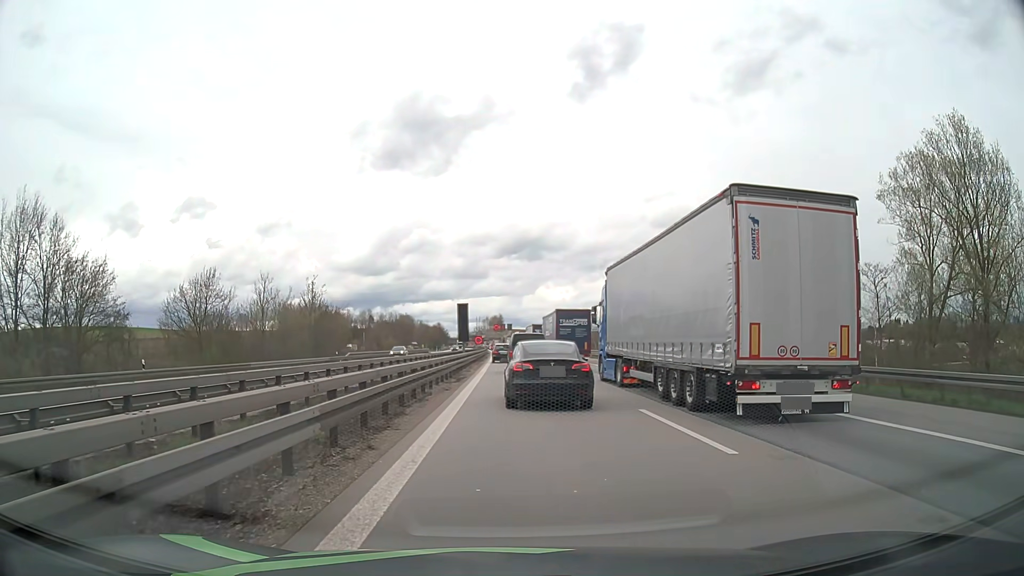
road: motorway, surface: asphalt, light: Day
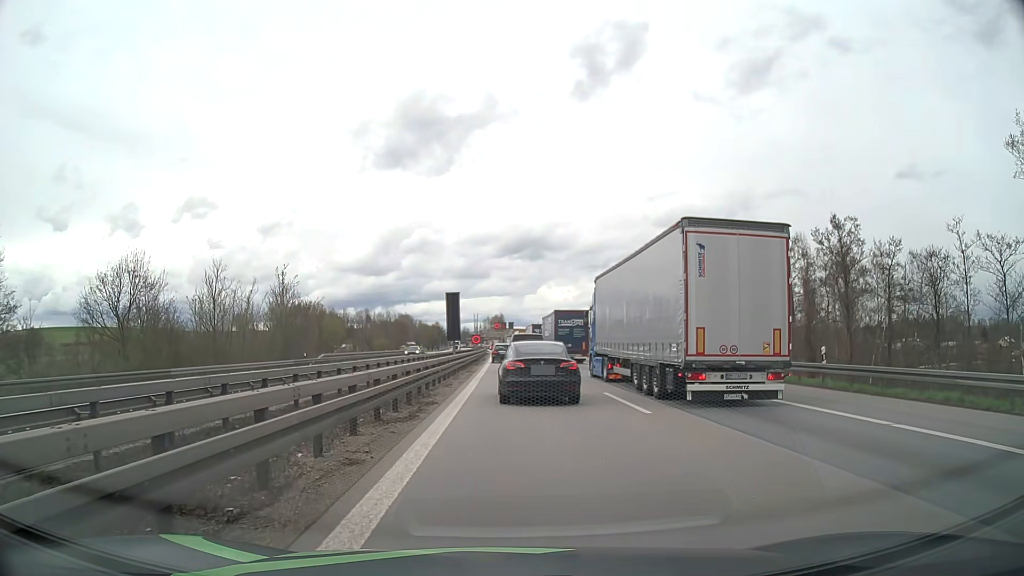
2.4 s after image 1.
(0.0, +13.0) m; 0°
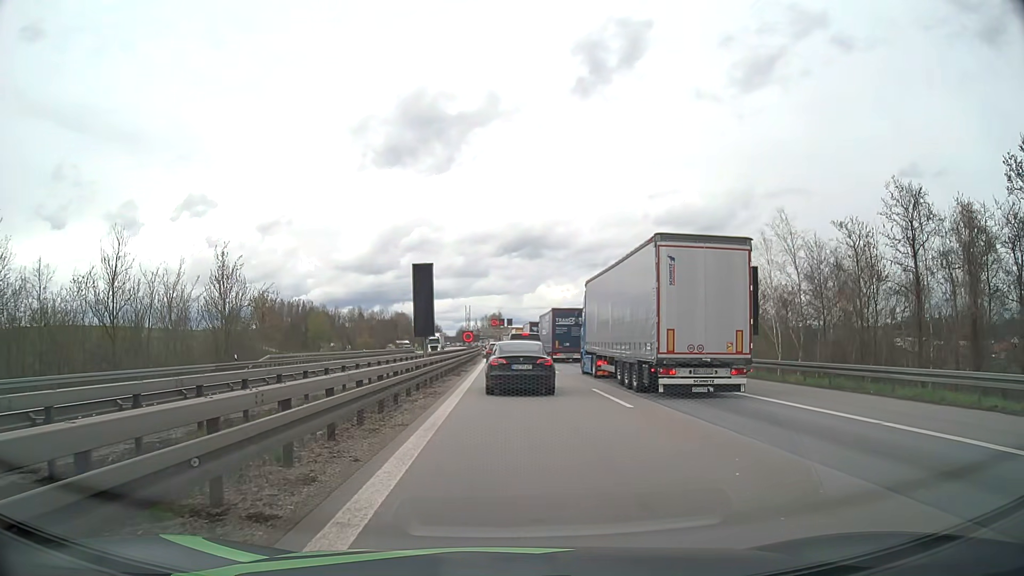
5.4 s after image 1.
(0.0, +17.0) m; 0°
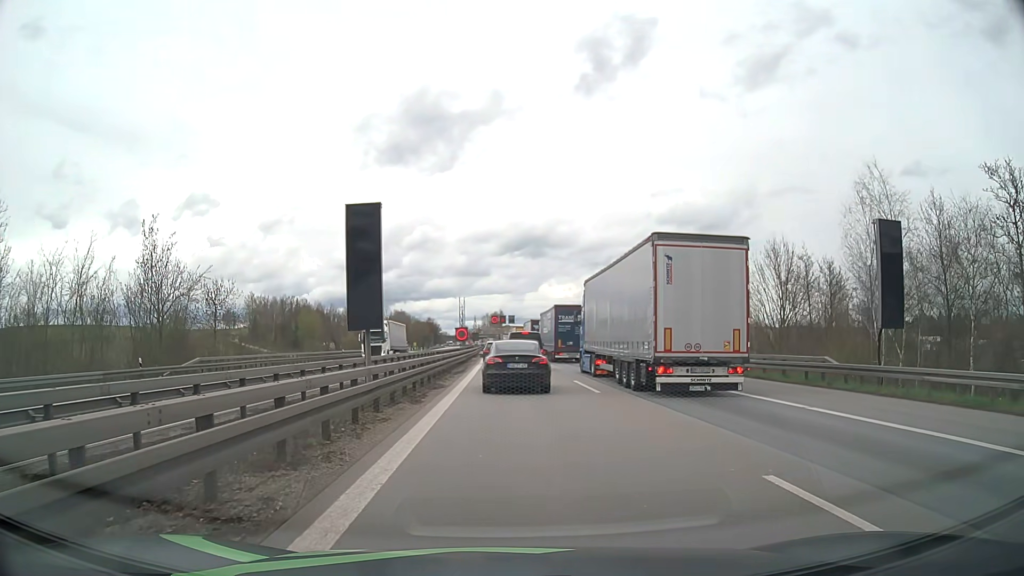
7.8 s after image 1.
(0.0, +14.0) m; 0°
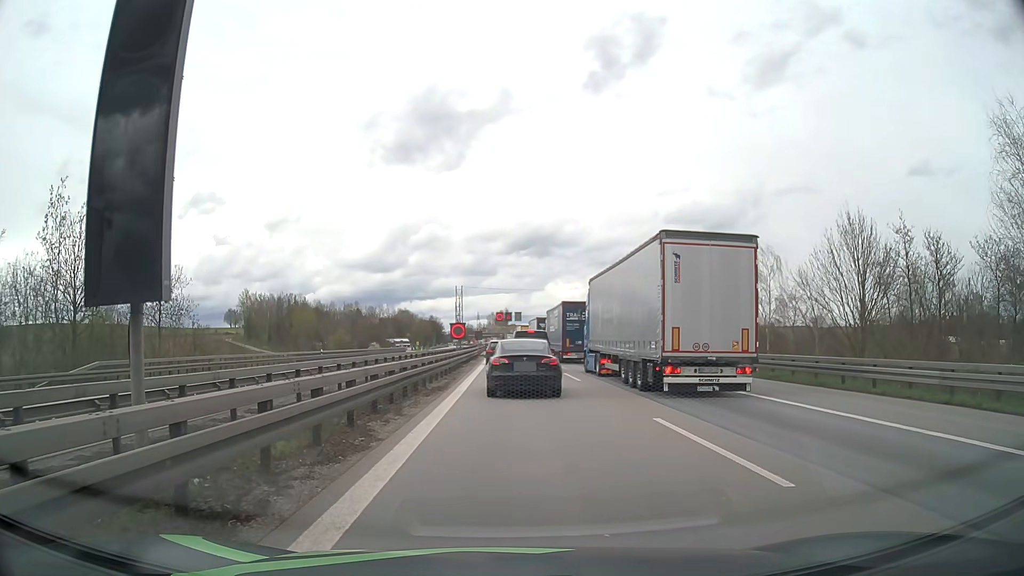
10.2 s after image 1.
(-0.1, +12.6) m; -1°
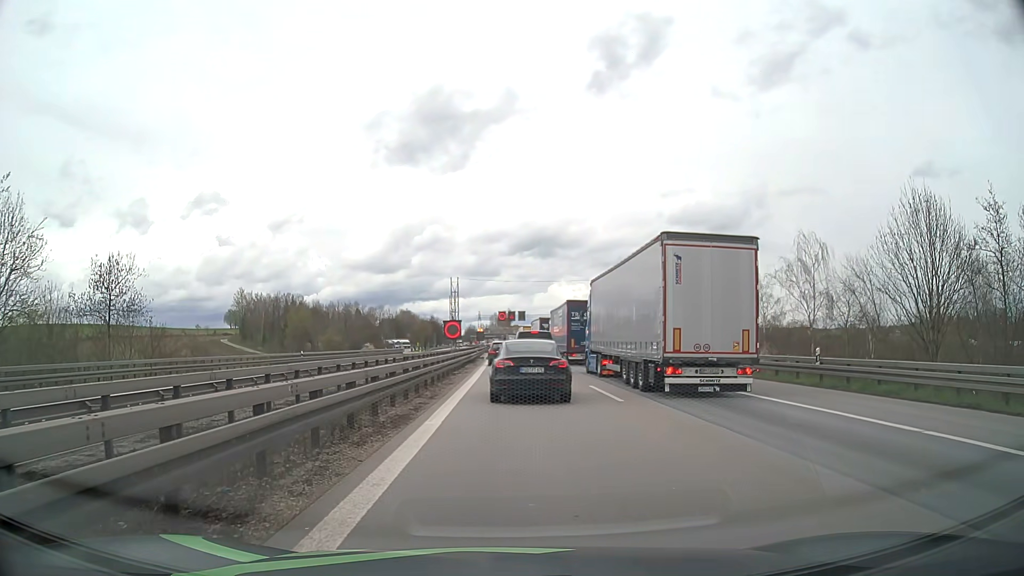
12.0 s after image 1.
(0.0, +8.3) m; -1°
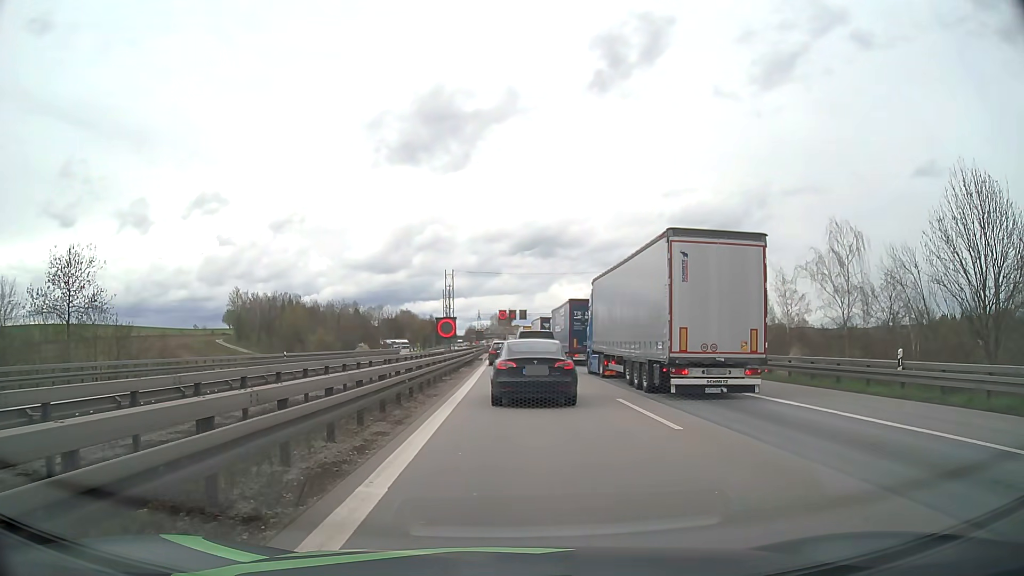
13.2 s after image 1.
(0.0, +5.3) m; 0°
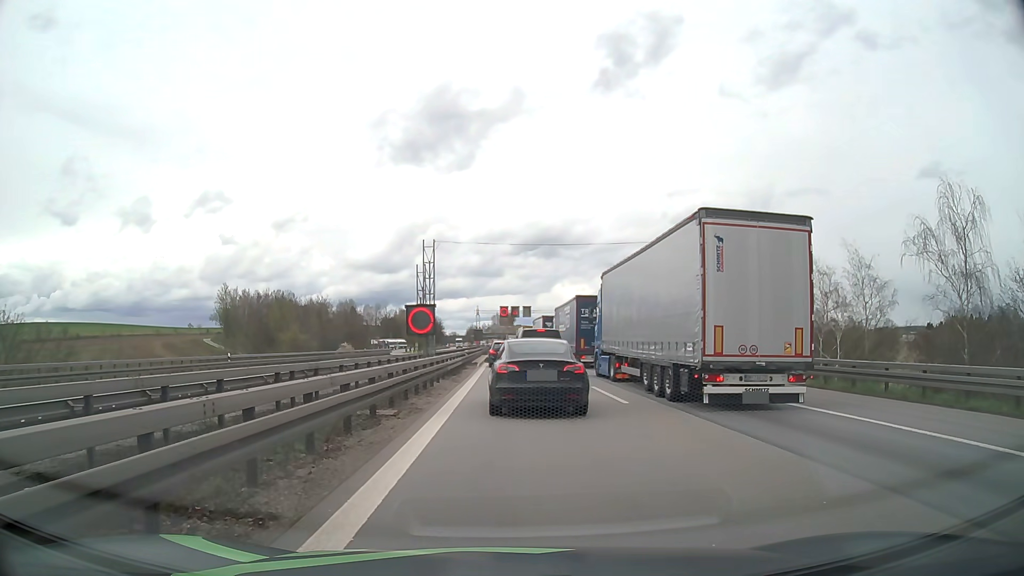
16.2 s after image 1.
(0.0, +13.2) m; 0°
(0, +10) (0, +20) (0, +30) (0, +40) (0, +50) (-1, +60) (-1, +70) (-1, +80) (-1, +90) (-1, +100) m
